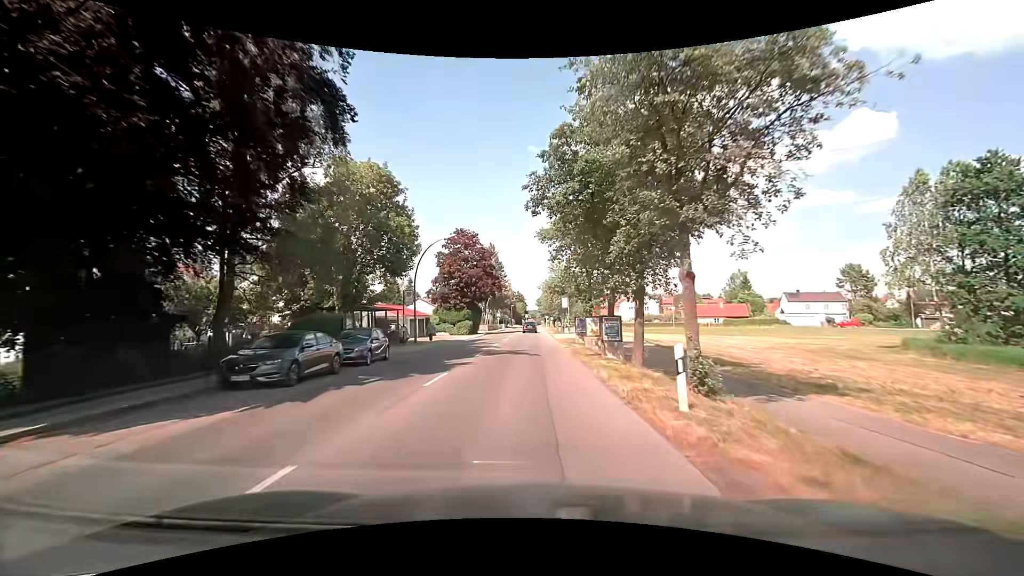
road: tertiary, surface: asphalt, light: Day
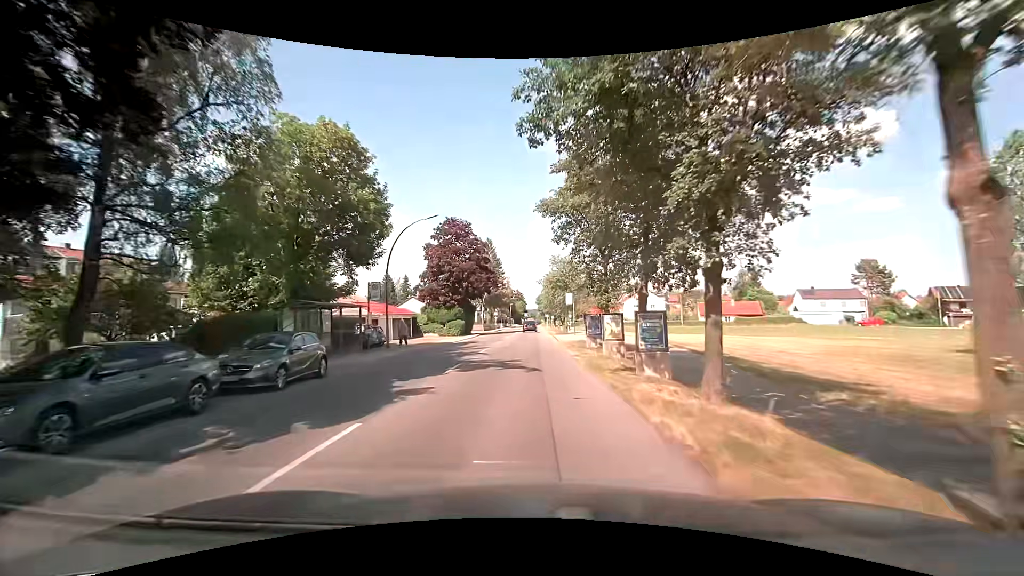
(0.0, +6.7) m; 0°
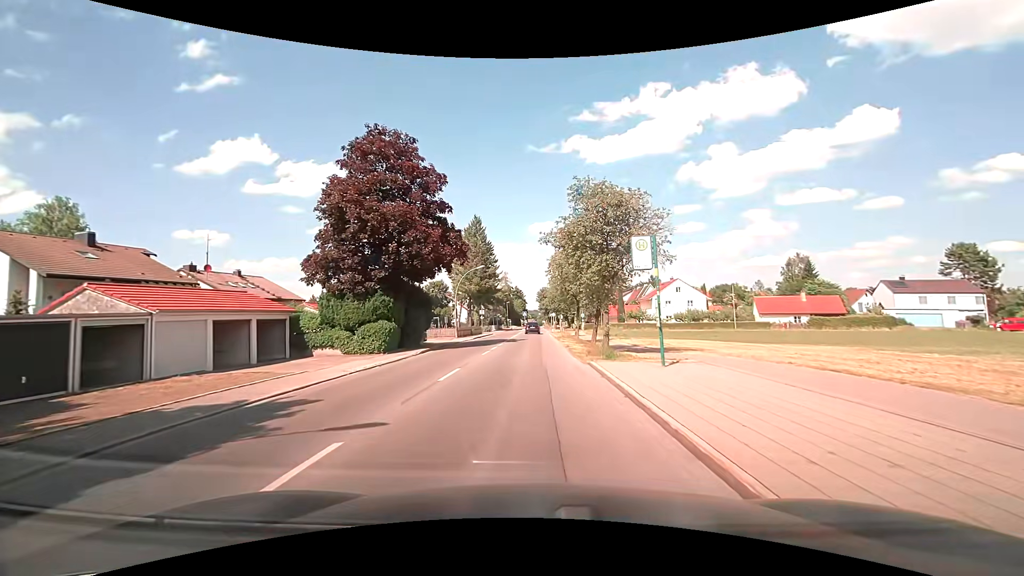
(-0.2, +28.0) m; 0°
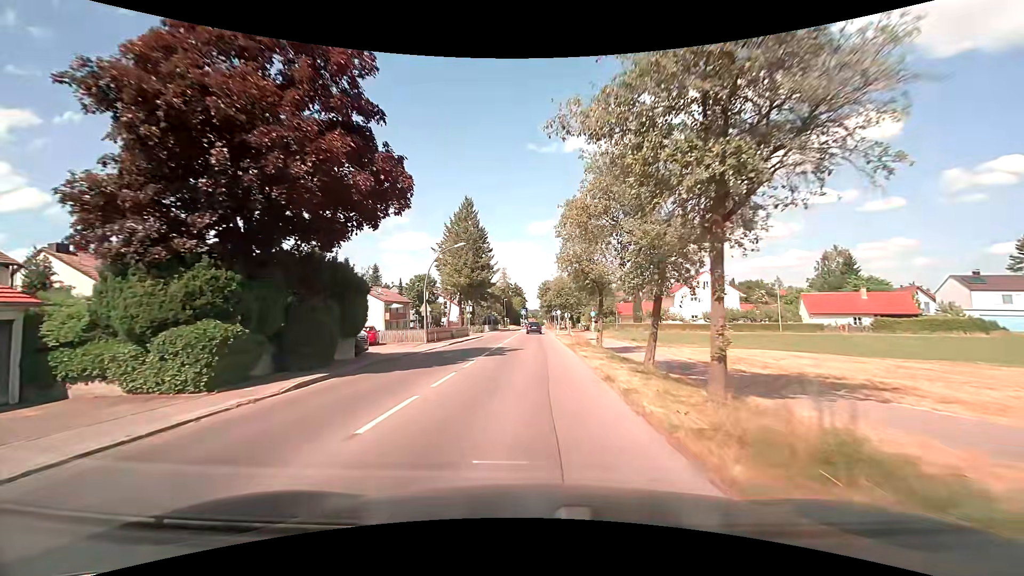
(0.0, +14.5) m; +1°
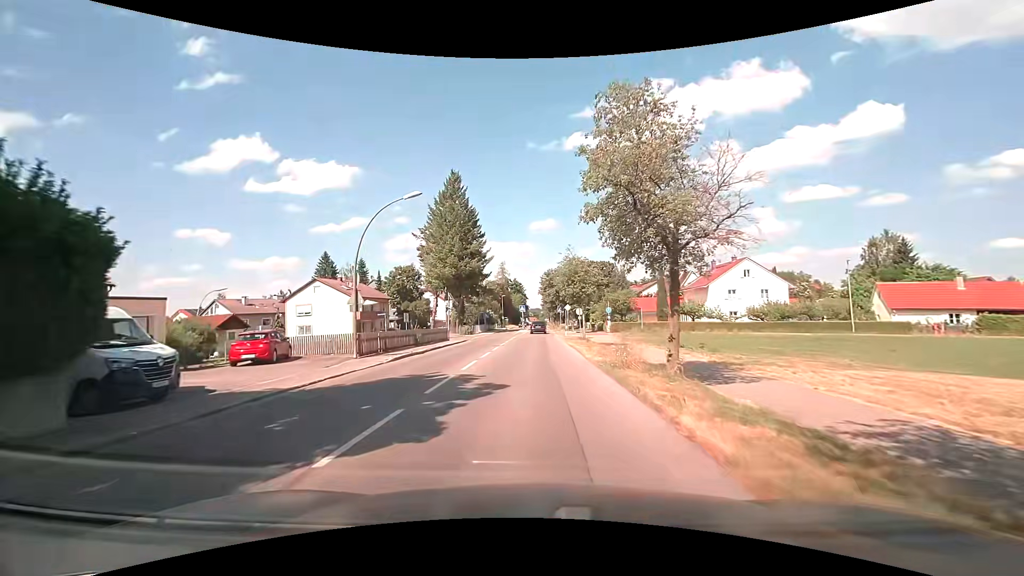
(-0.2, +14.4) m; -2°
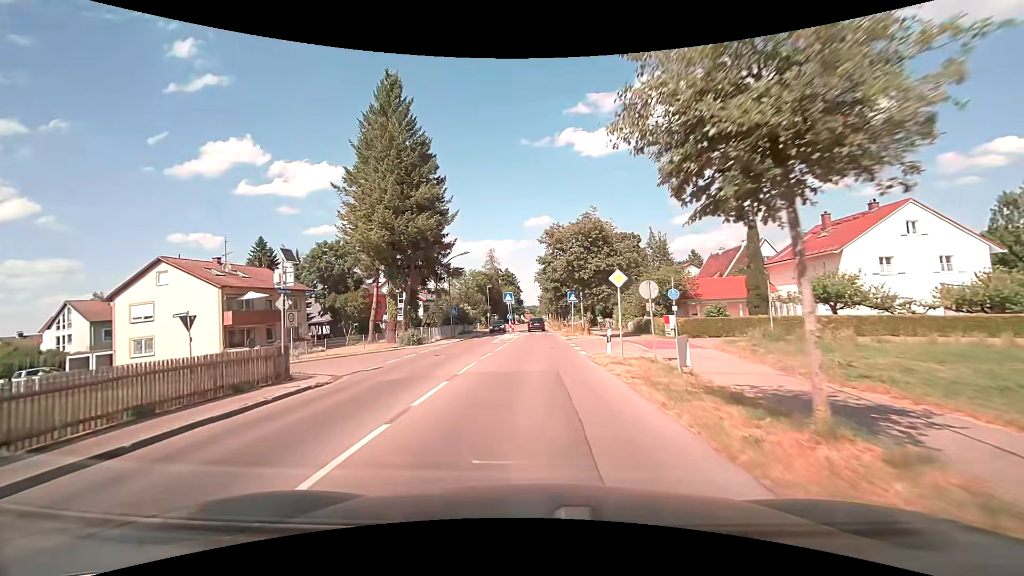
(+0.6, +28.0) m; +1°
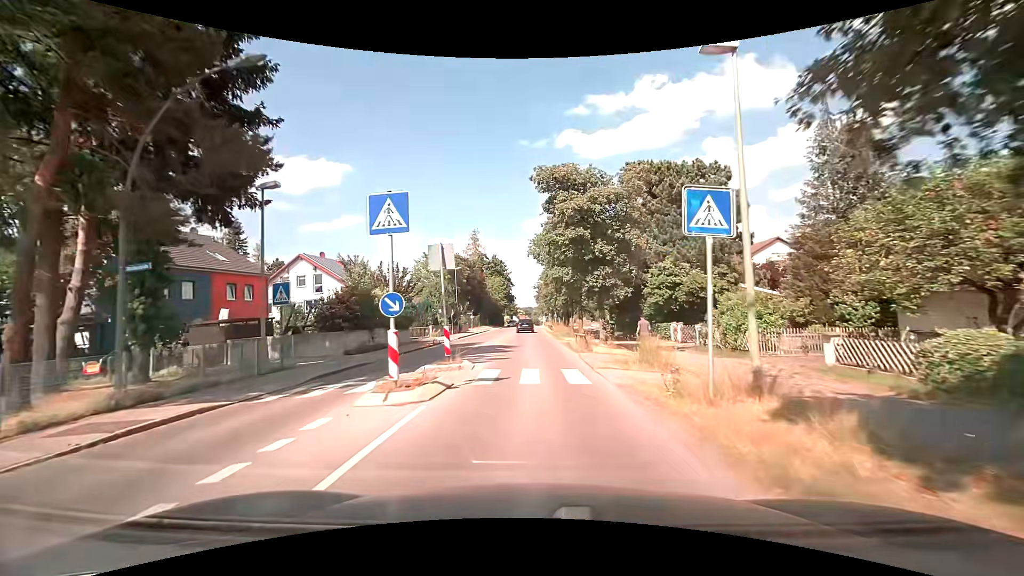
(+0.2, +32.7) m; 0°
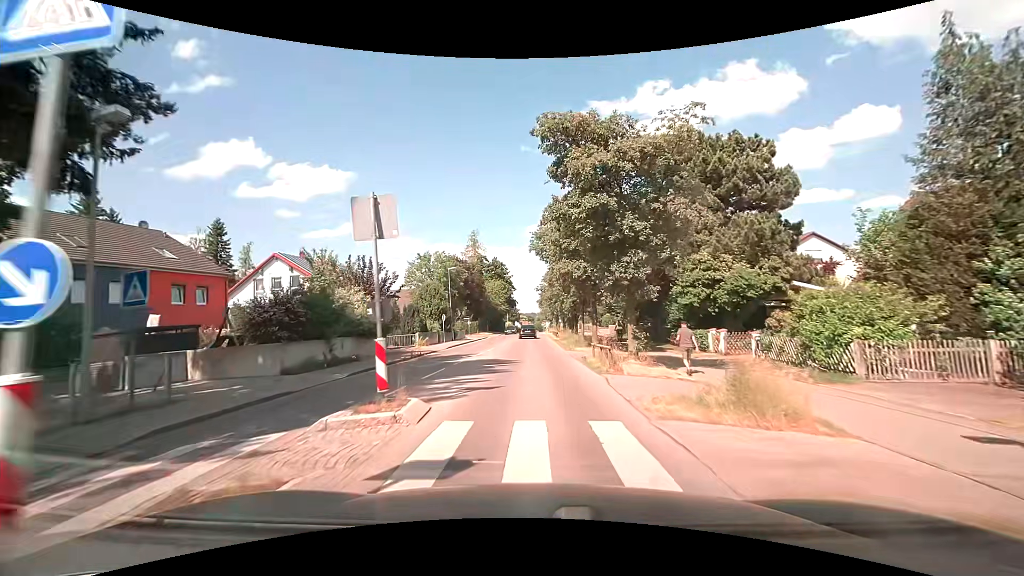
(+0.1, +6.3) m; +1°
(0, +10) (0, +20) (-1, +30) (-1, +40) (-1, +50) (-1, +60) (-1, +70) (-1, +80) (-1, +90) (-1, +100) m
